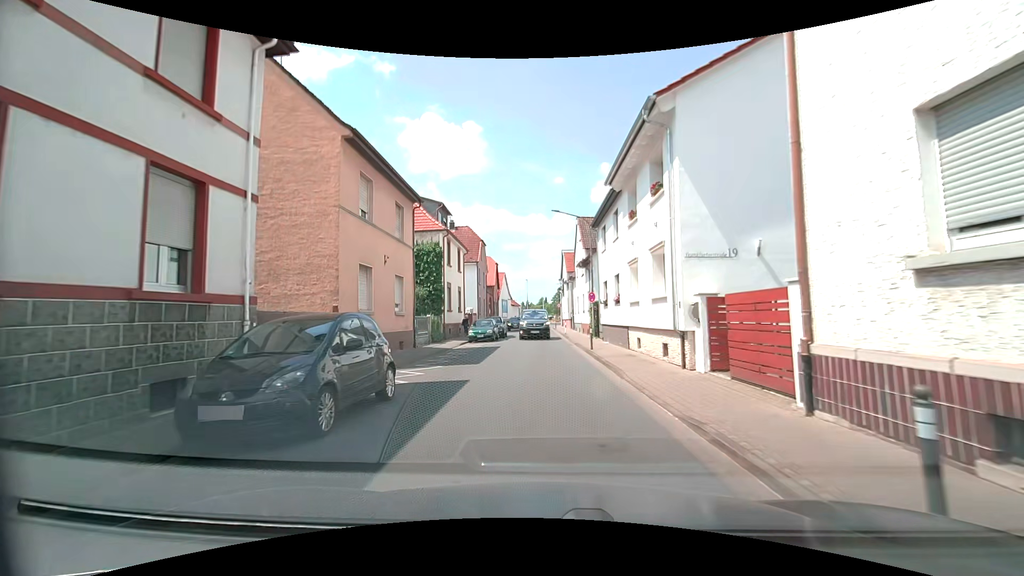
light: Day
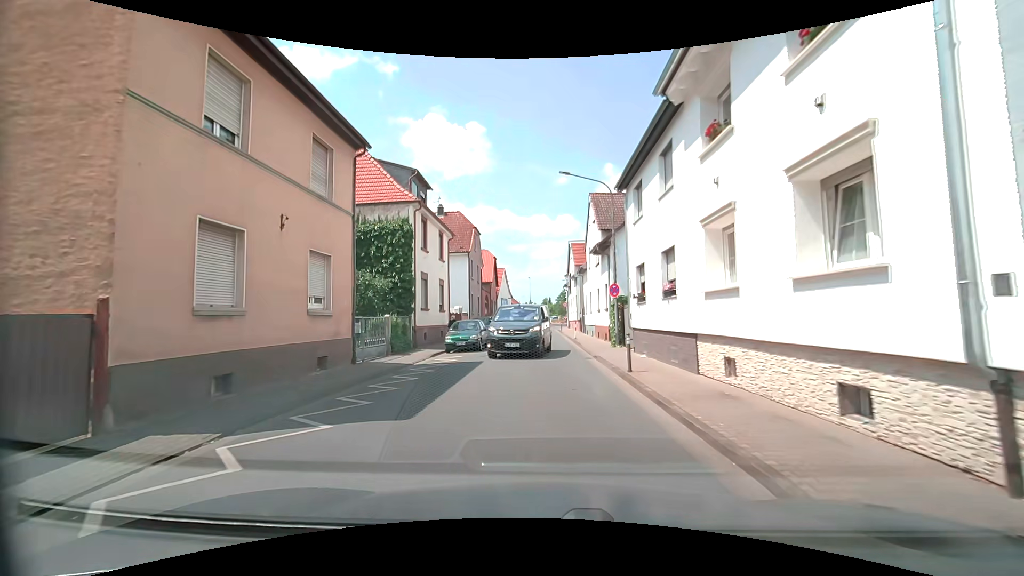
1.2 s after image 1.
(0.0, +7.8) m; -1°
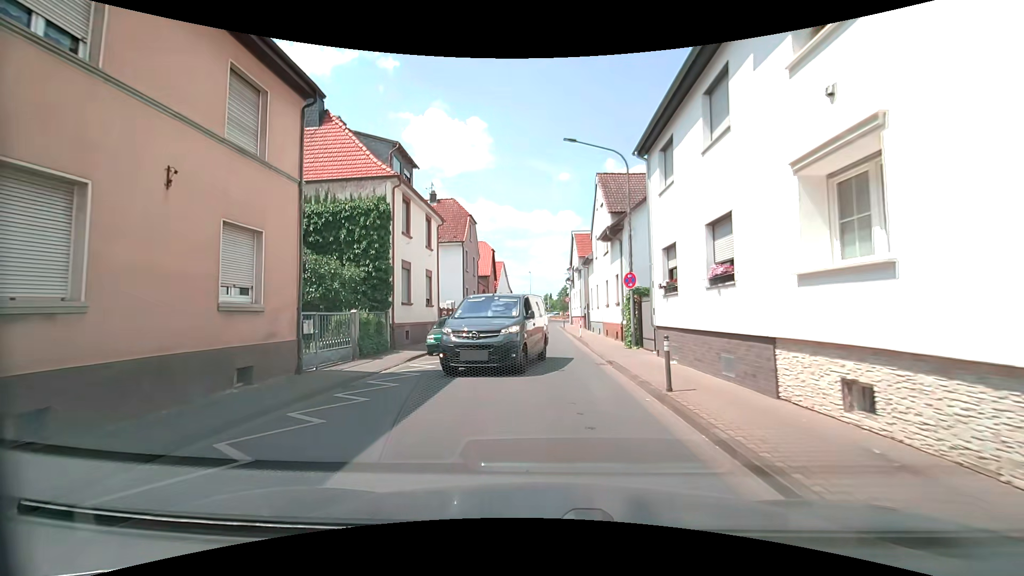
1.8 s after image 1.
(0.0, +3.4) m; -1°
